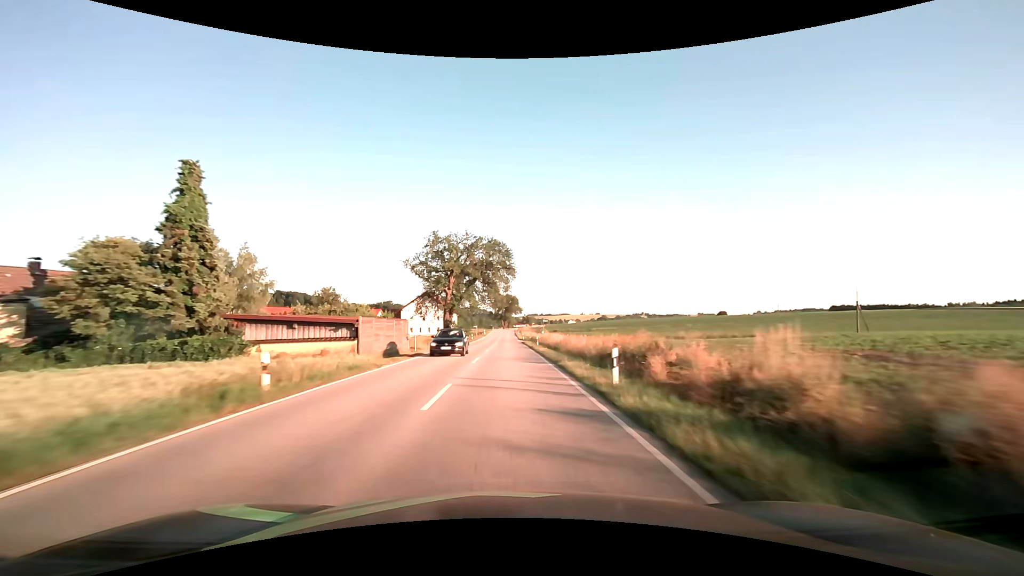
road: secondary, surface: asphalt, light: Day
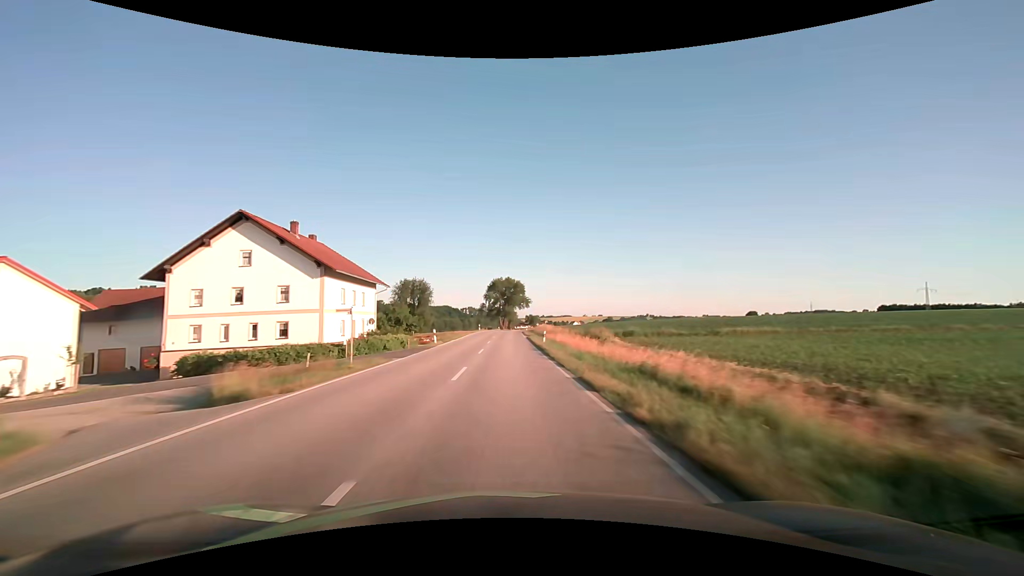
(+0.1, +79.4) m; 0°
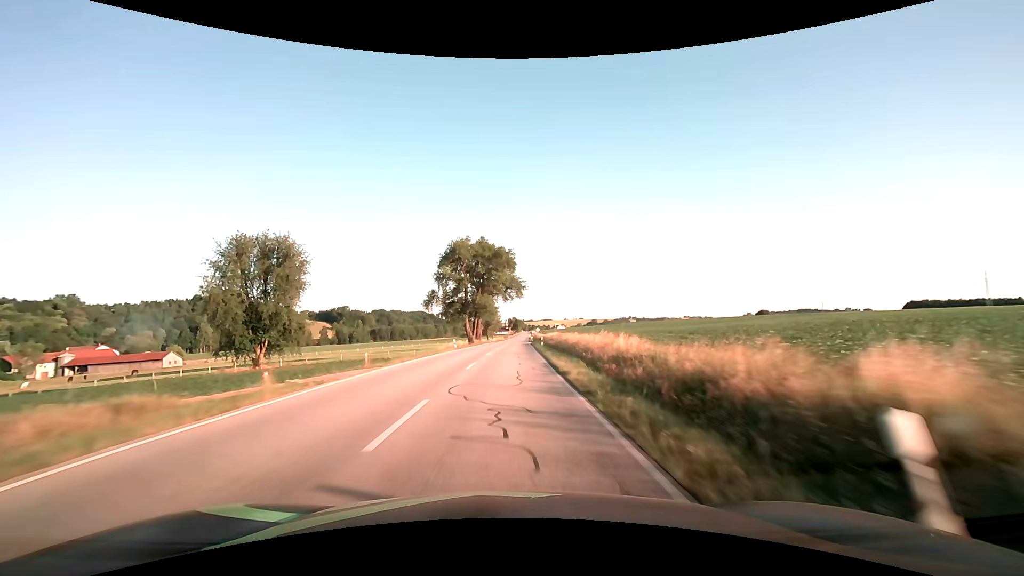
(+0.7, +78.7) m; +2°
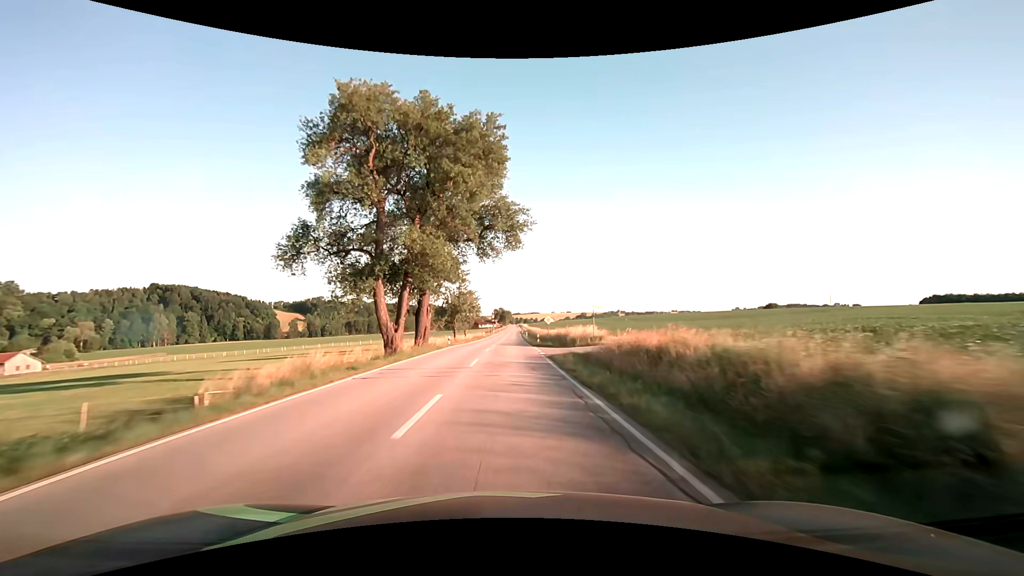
(+0.6, +47.3) m; +1°
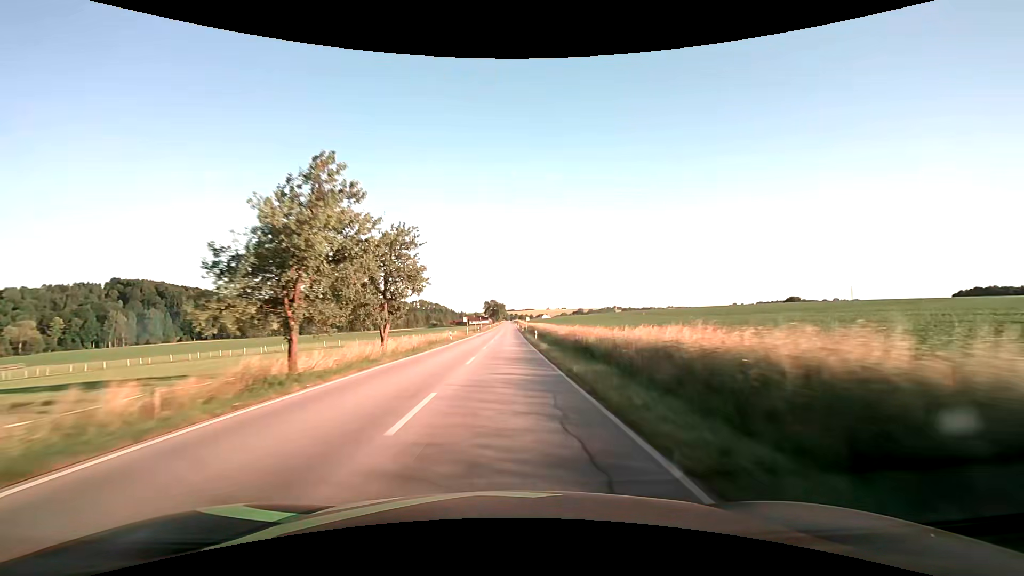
(+0.4, +47.5) m; 0°
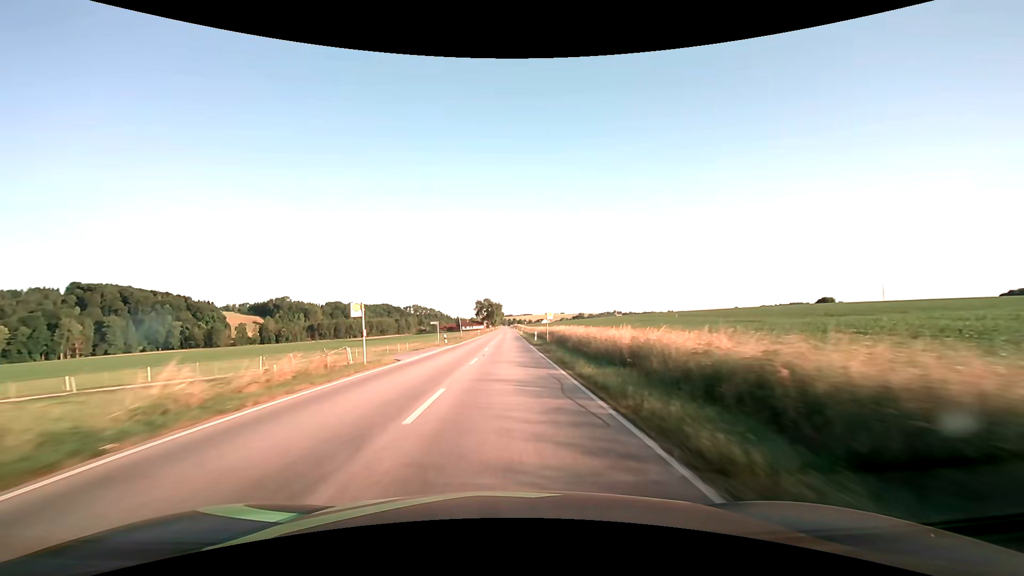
(+0.5, +47.6) m; +1°
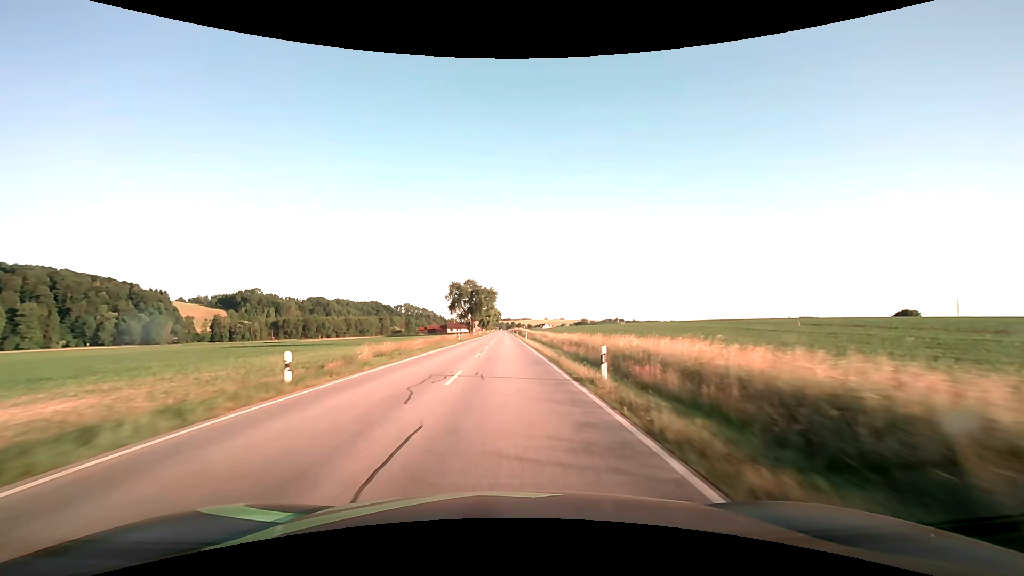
(+0.1, +79.0) m; 0°
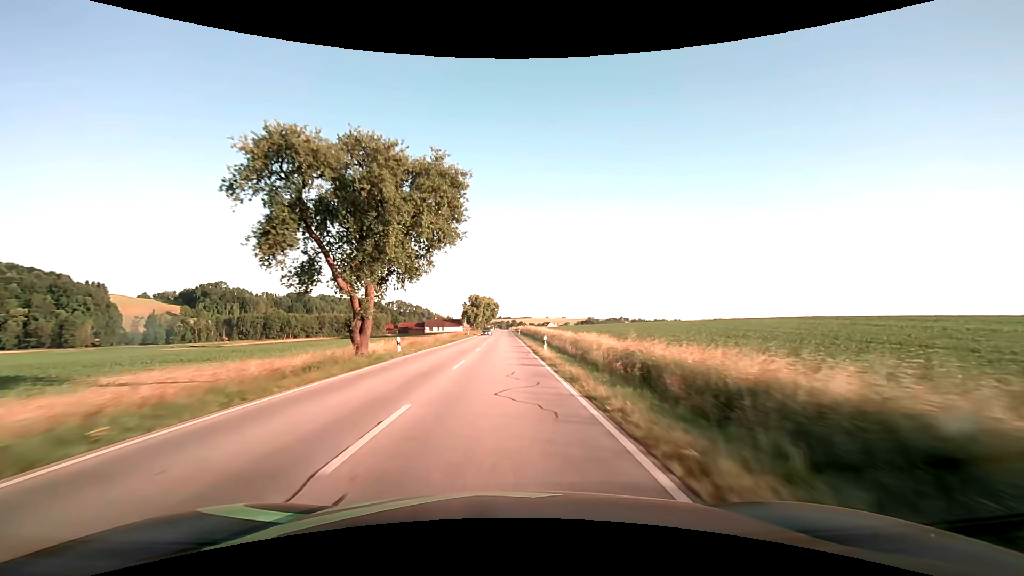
(+0.3, +78.9) m; 0°
(0, +10) (0, +20) (0, +30) (0, +40) (0, +50) (0, +60) (0, +70) (-1, +80) (-1, +90) (-1, +100) m
